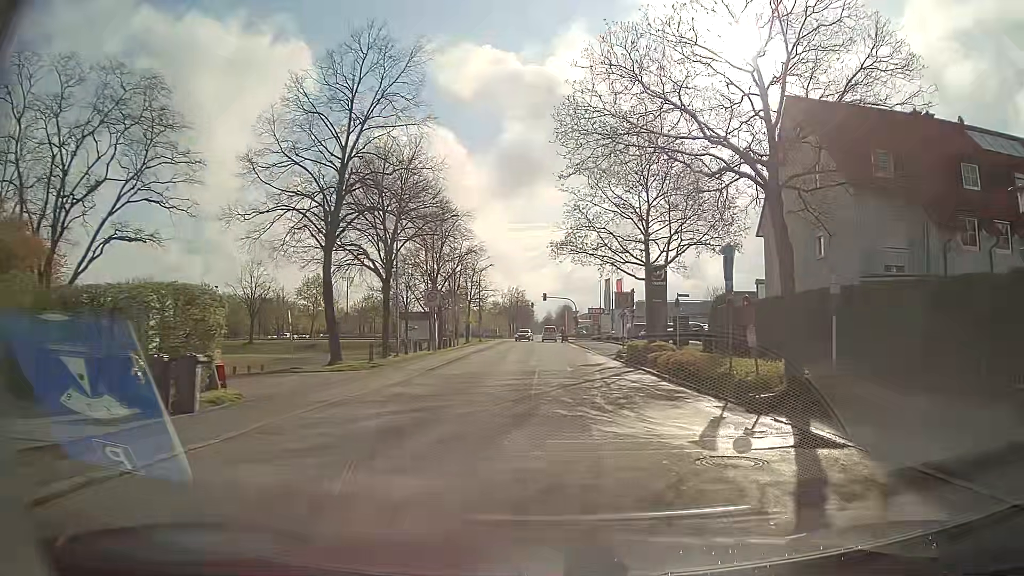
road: residential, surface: asphalt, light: Day
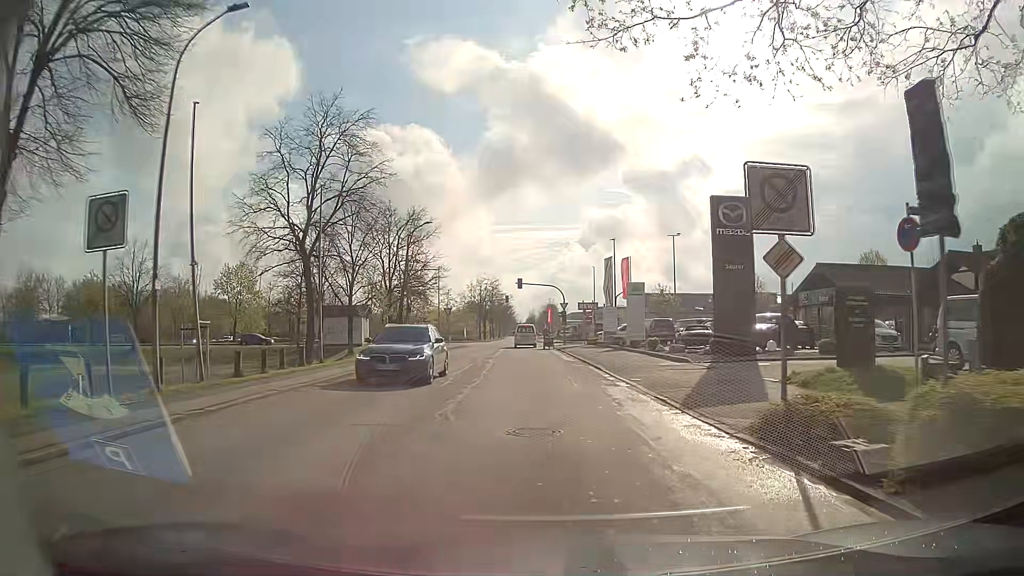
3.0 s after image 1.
(+0.1, +26.6) m; 0°
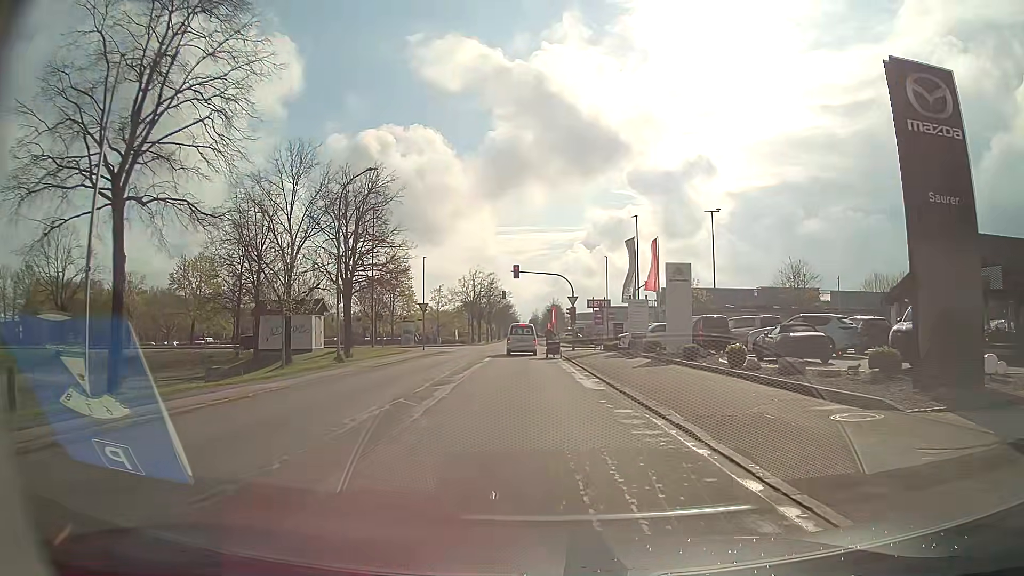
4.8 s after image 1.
(0.0, +14.2) m; 0°
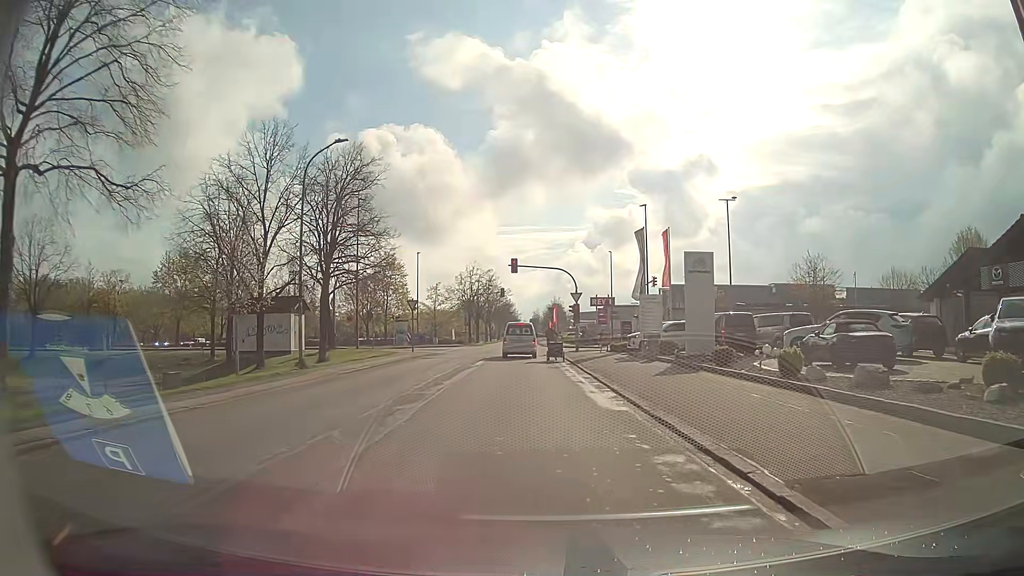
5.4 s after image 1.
(0.0, +4.3) m; 0°
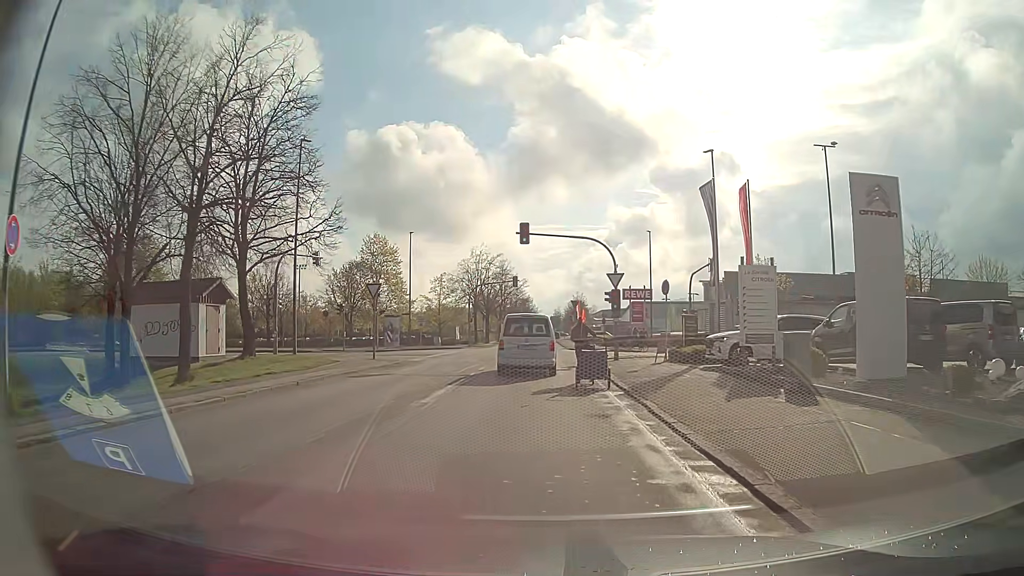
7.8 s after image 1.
(-0.2, +14.4) m; -2°
